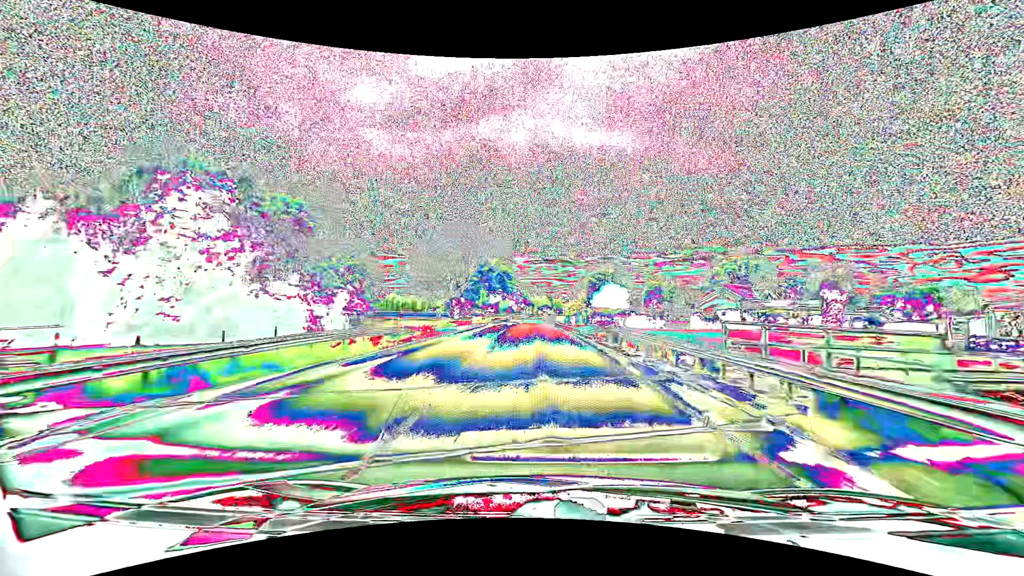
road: primary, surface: asphalt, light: Day
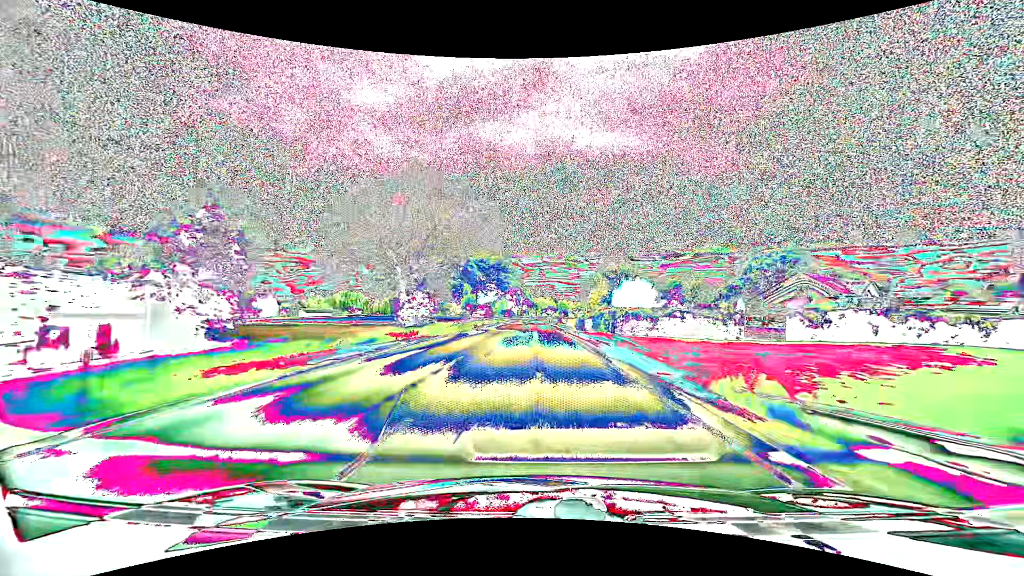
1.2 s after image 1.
(-0.1, +24.9) m; 0°
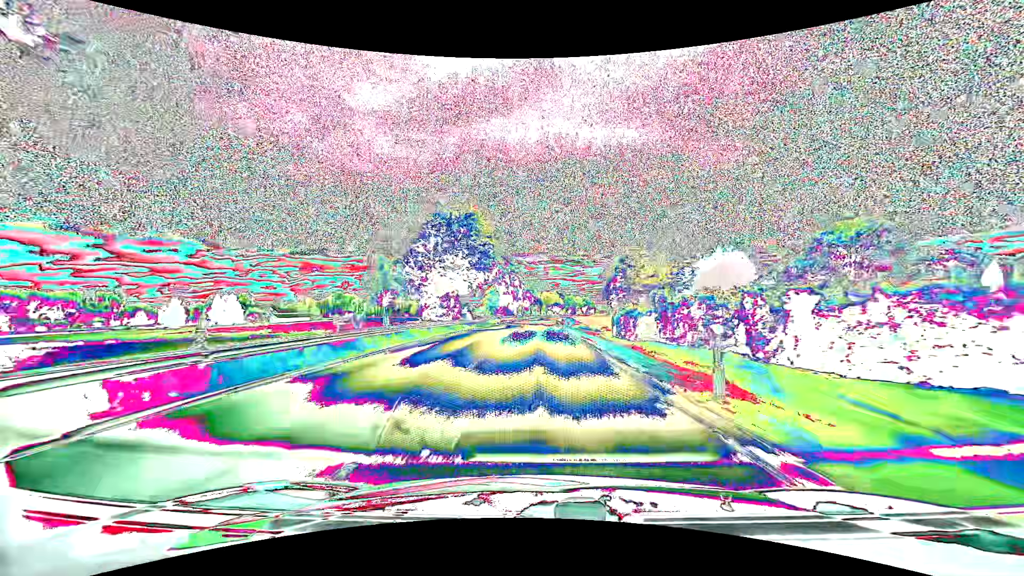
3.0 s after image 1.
(-0.2, +37.6) m; 0°
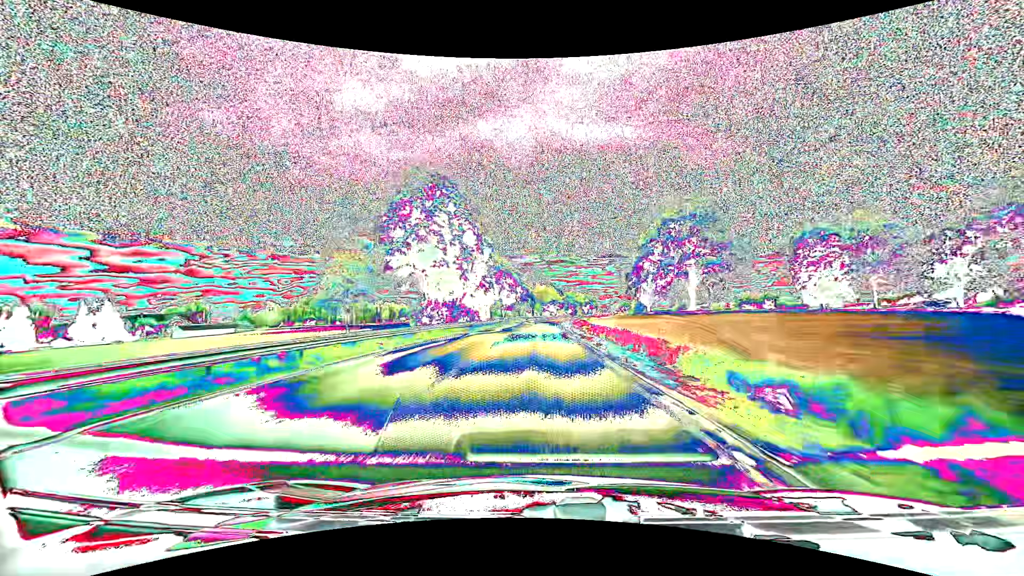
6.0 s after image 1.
(+0.2, +63.7) m; +1°
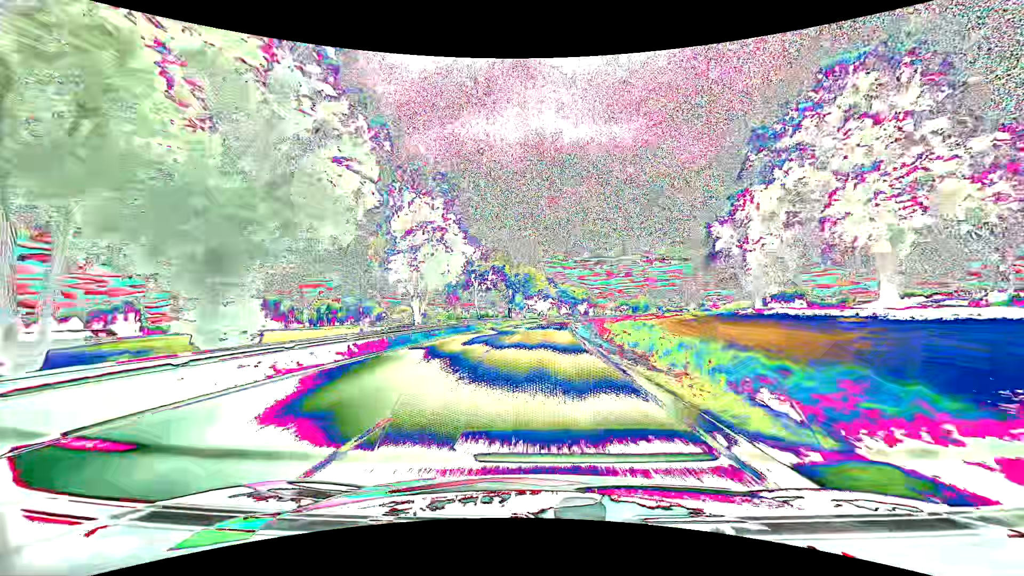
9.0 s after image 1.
(+0.6, +65.1) m; +1°
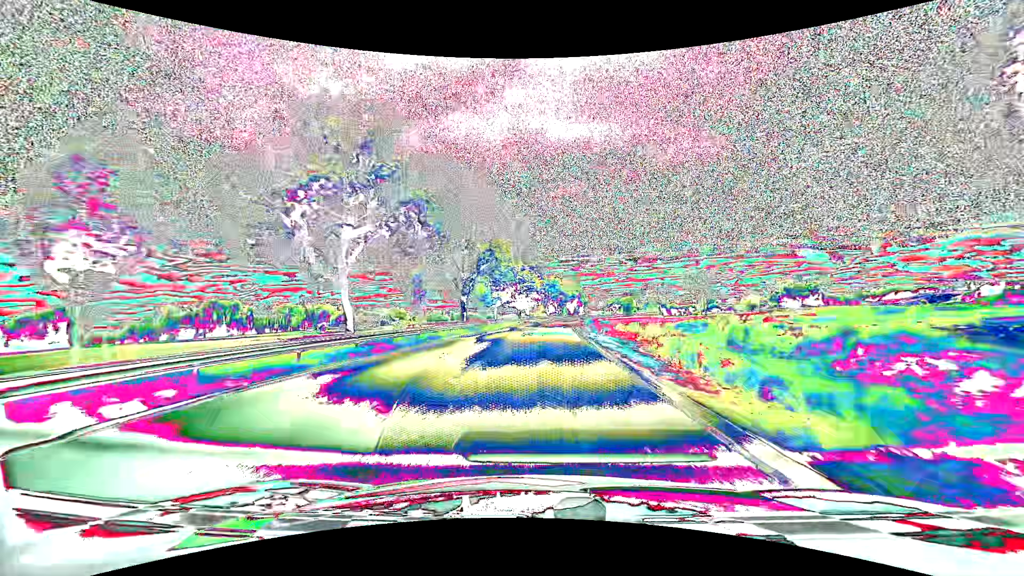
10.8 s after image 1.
(+0.7, +39.8) m; +2°
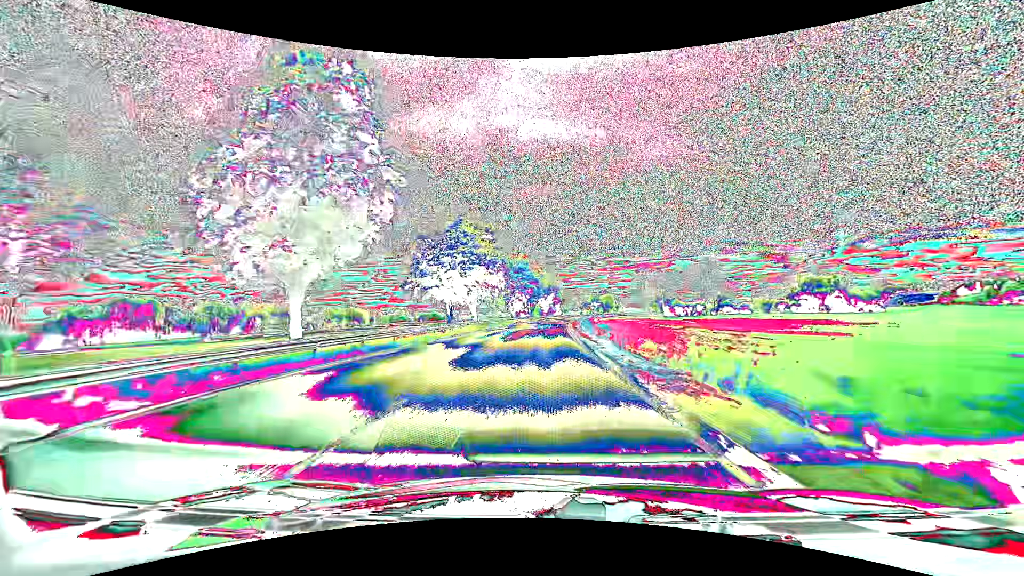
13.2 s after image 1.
(+2.1, +54.0) m; +4°
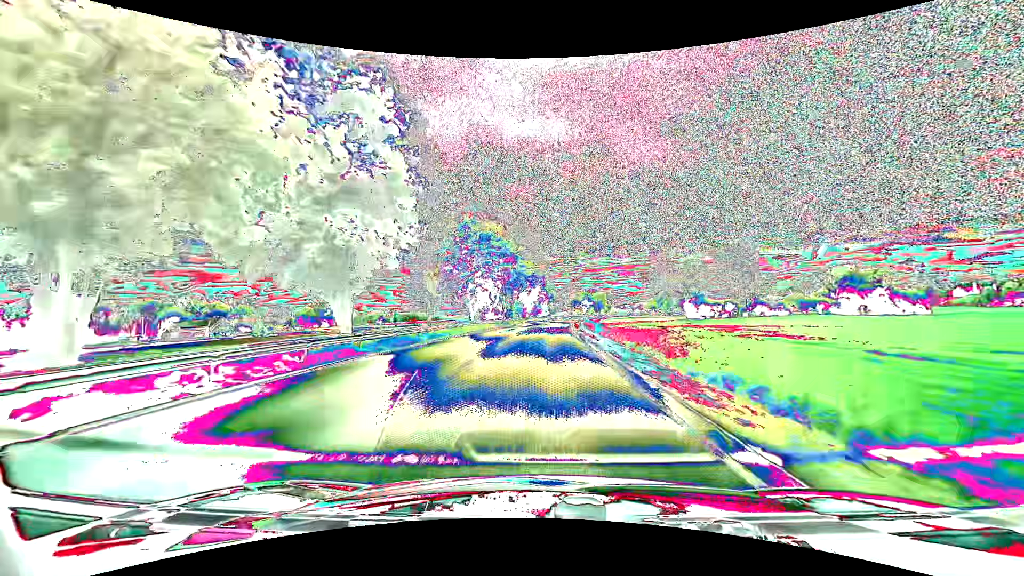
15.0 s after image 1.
(+0.8, +40.9) m; +2°
(0, +10) (0, +20) (0, +30) (+1, +40) (+1, +50) (+2, +60) (+2, +70) (+3, +80) (+4, +90) (+5, +100) m
